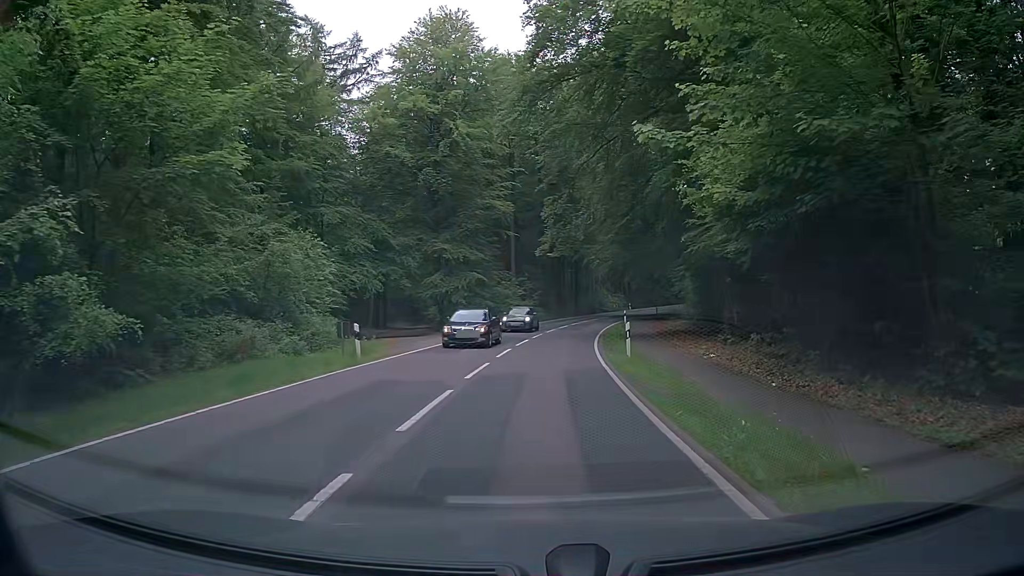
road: tertiary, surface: asphalt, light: Day
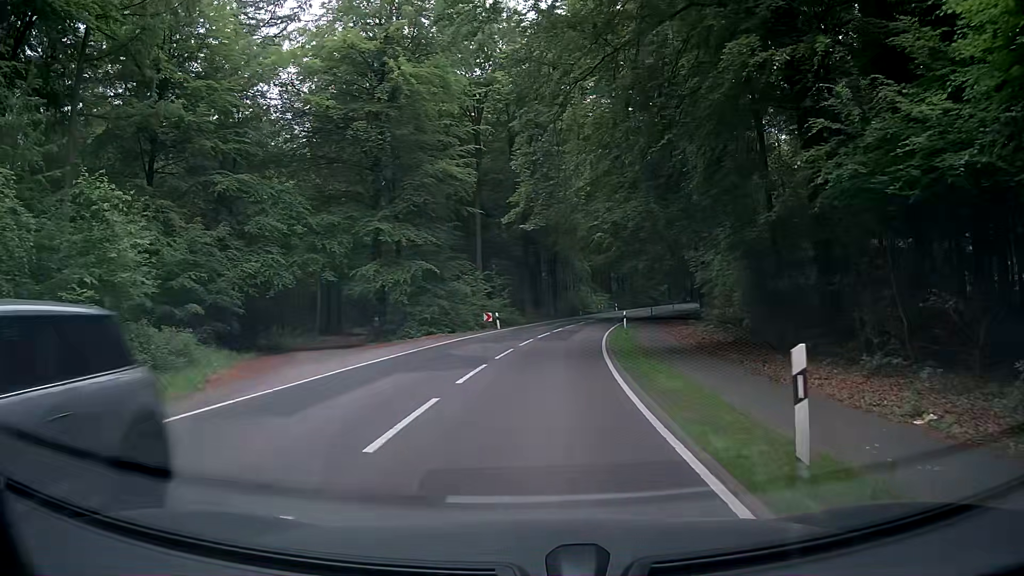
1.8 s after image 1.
(-0.2, +13.6) m; -1°
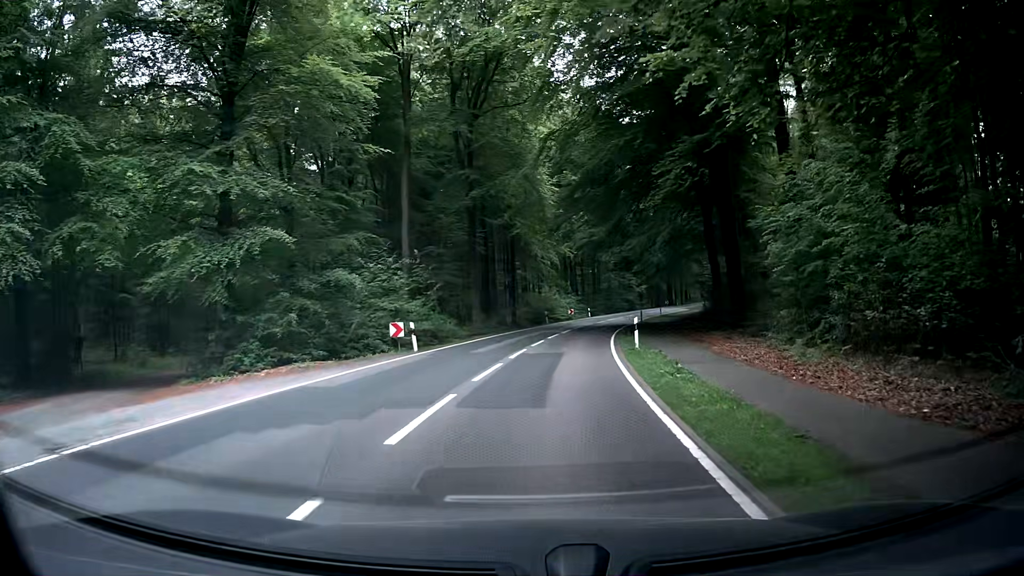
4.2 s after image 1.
(+0.6, +17.9) m; +4°
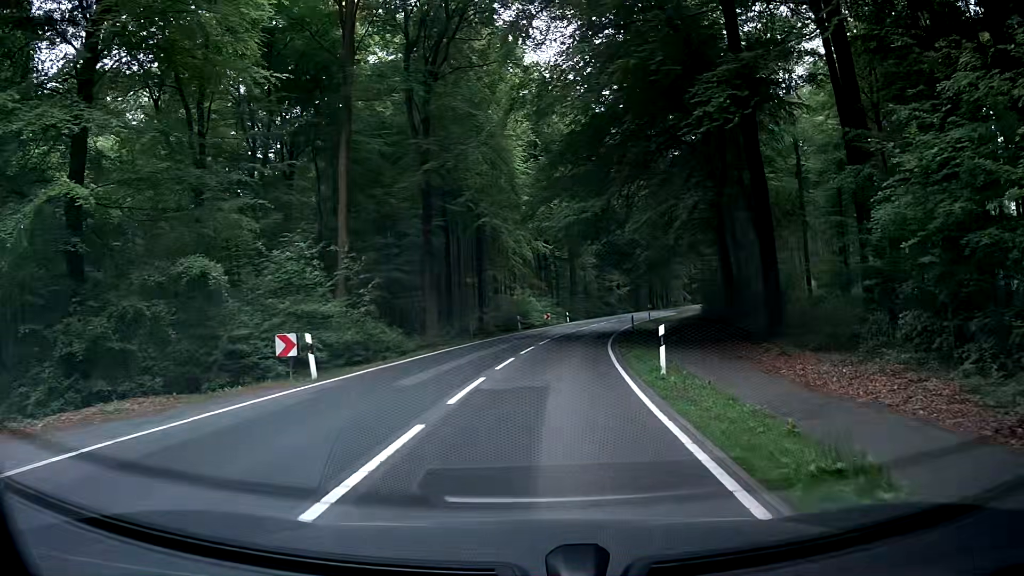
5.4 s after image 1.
(+0.1, +8.9) m; +1°
(0, +10) (+1, +20) (+2, +30) (+4, +40) (+5, +50) (+8, +59) (+11, +69) (+14, +78) (+17, +88) (+21, +97) m
